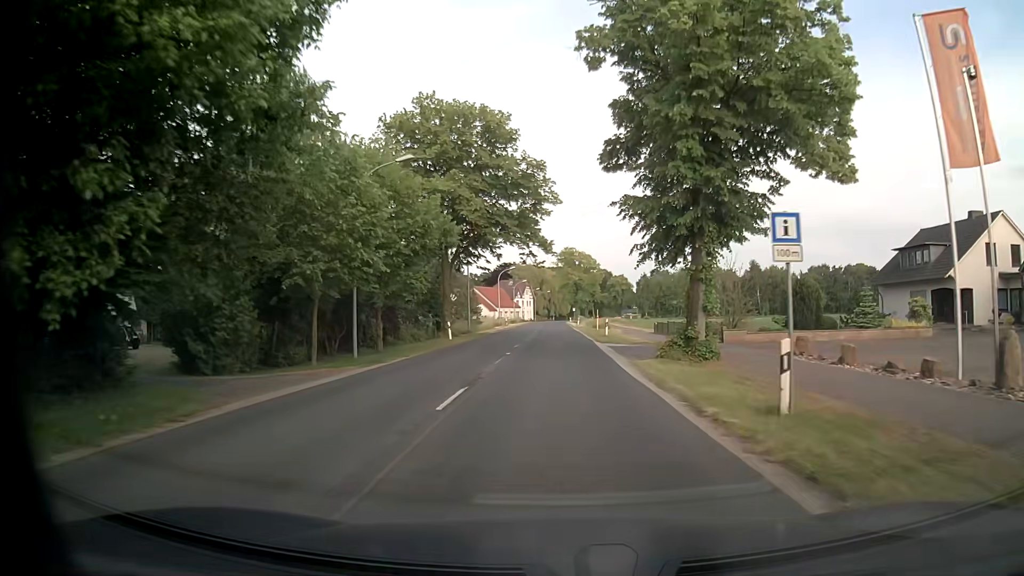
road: secondary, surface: asphalt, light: Day
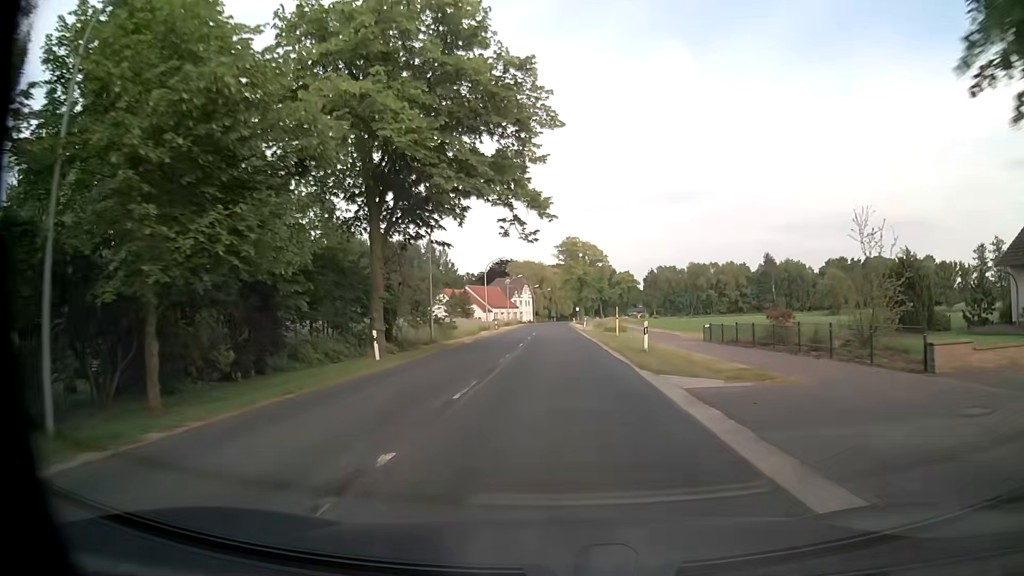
(0.0, +16.7) m; 0°
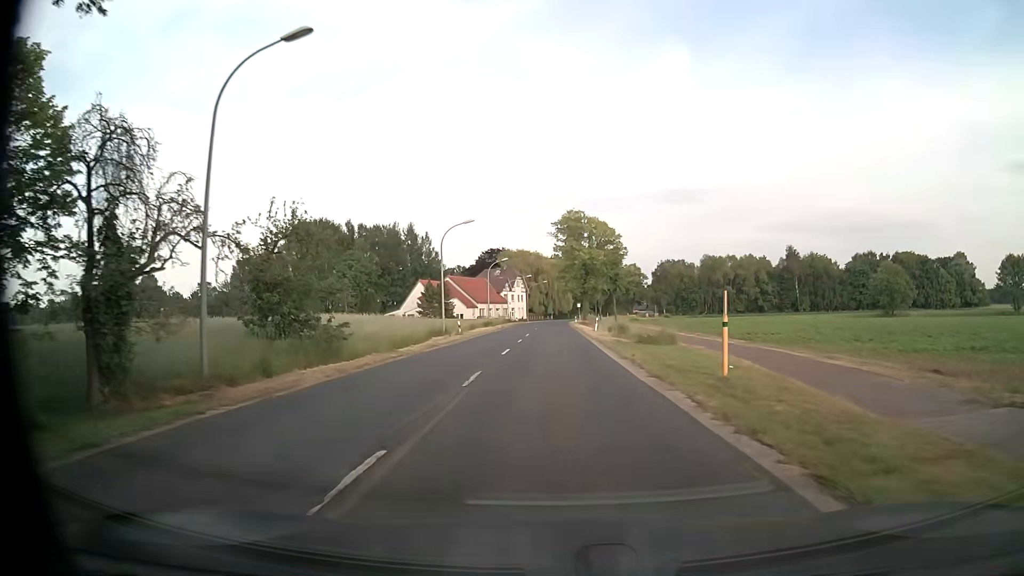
(+0.1, +25.1) m; +1°
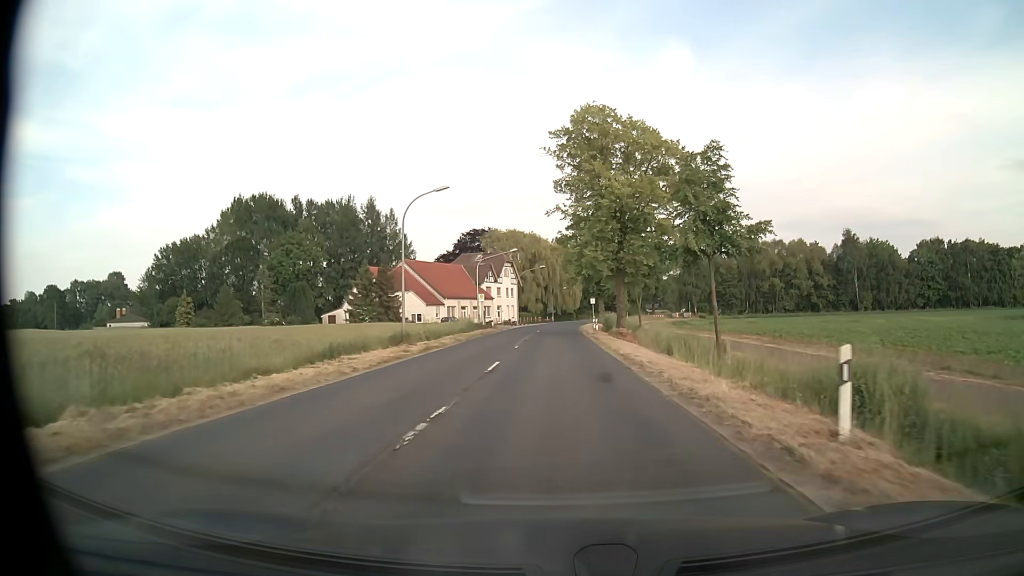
(-0.3, +41.9) m; 0°
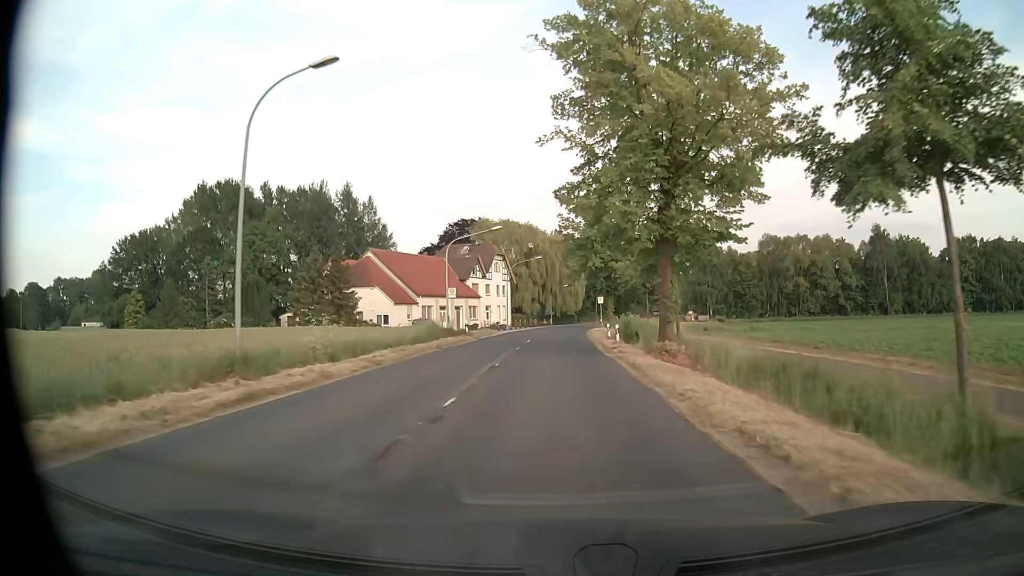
(-0.1, +16.8) m; 0°
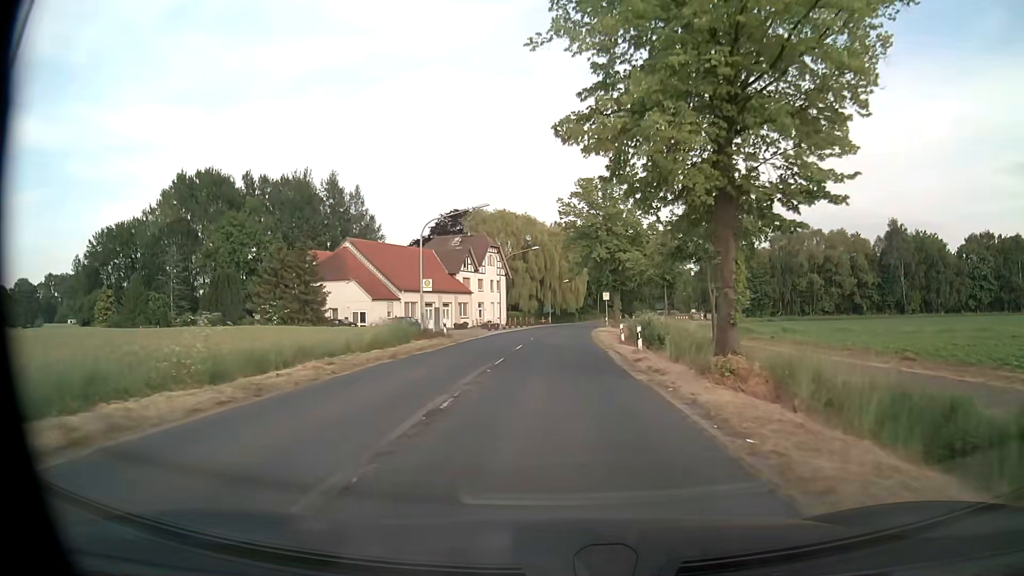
(0.0, +8.4) m; 0°
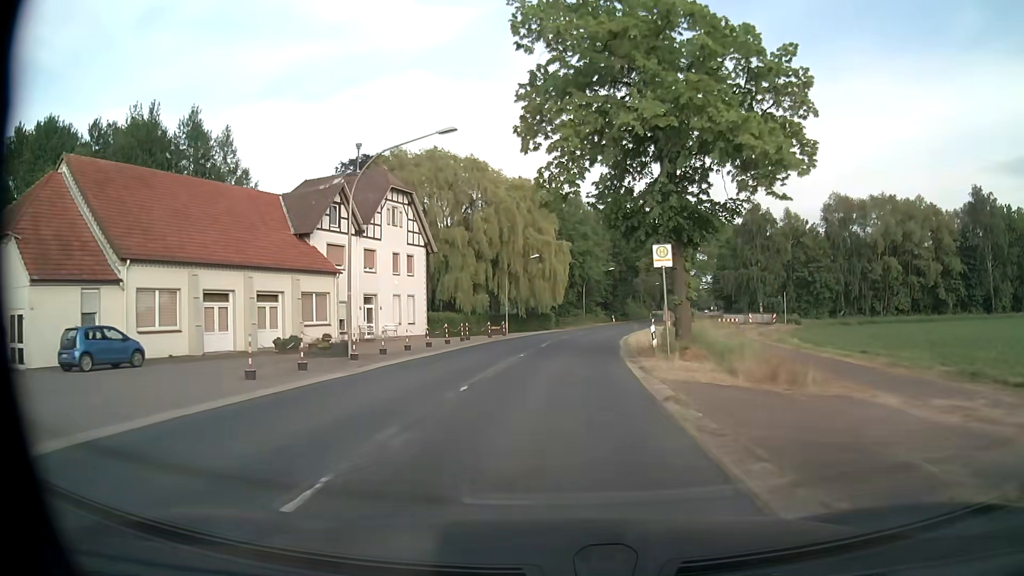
(+0.7, +42.1) m; +2°
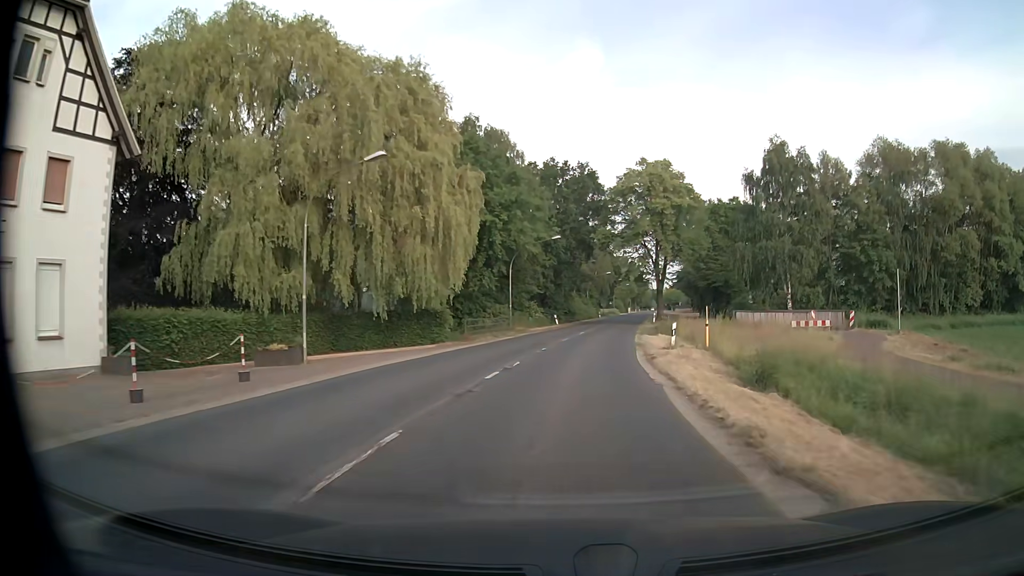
(+1.7, +33.6) m; +6°
(0, +10) (+1, +20) (+2, +30) (+3, +40) (+4, +50) (+5, +60) (+7, +70) (+9, +79) (+10, +89) (+12, +99) m
